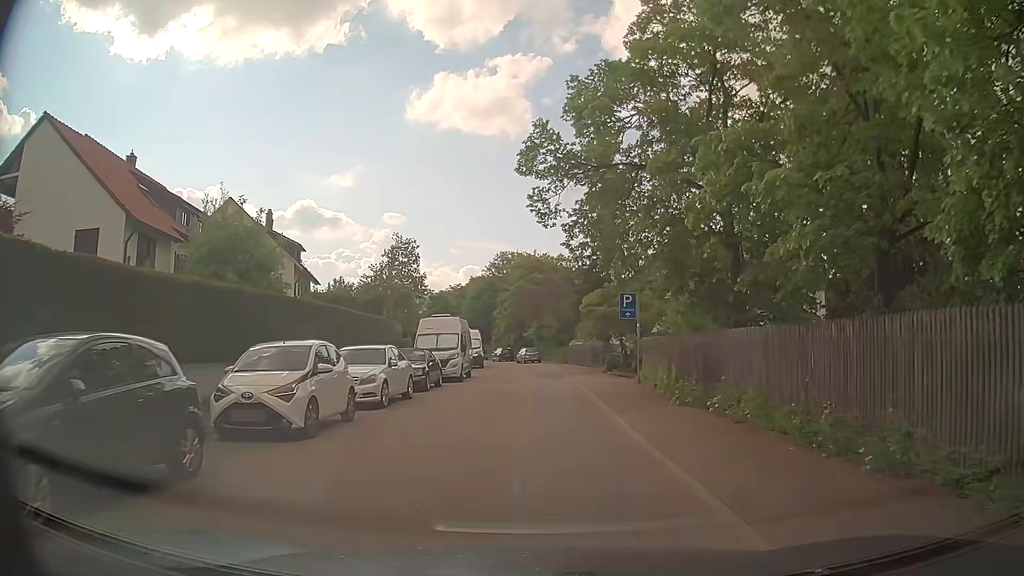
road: residential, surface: asphalt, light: Day
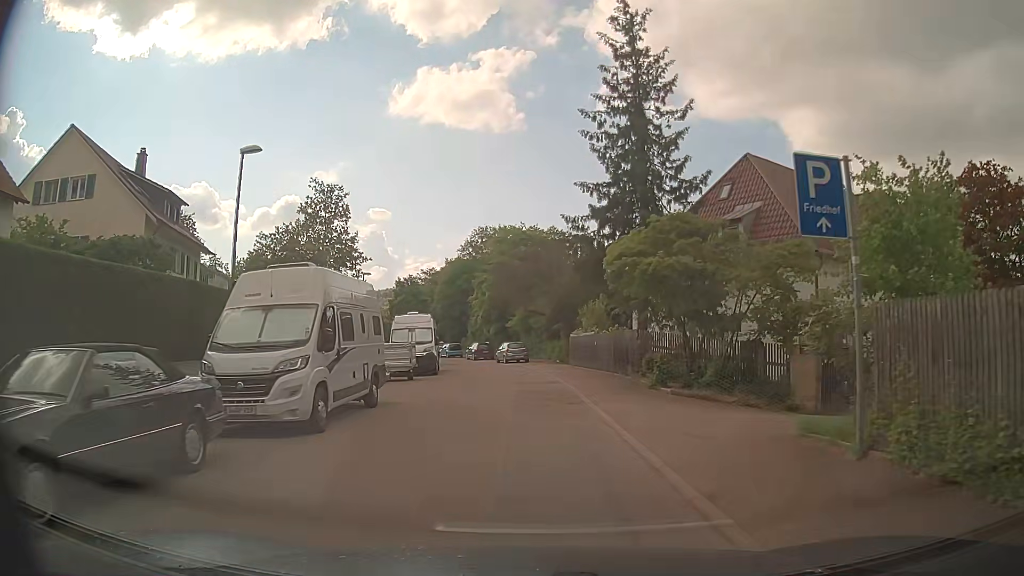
(-0.1, +17.3) m; 0°
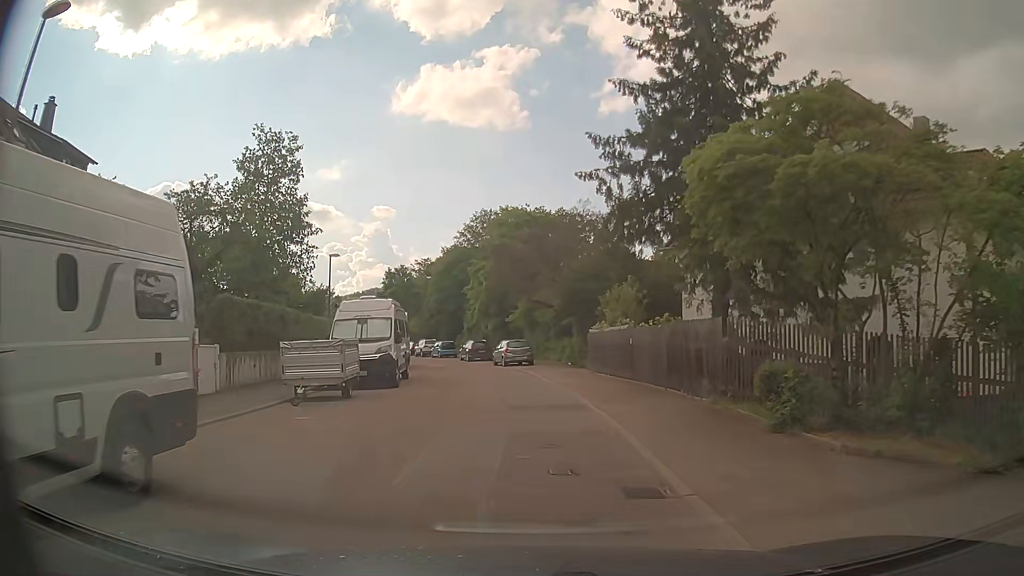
(0.0, +9.3) m; 0°
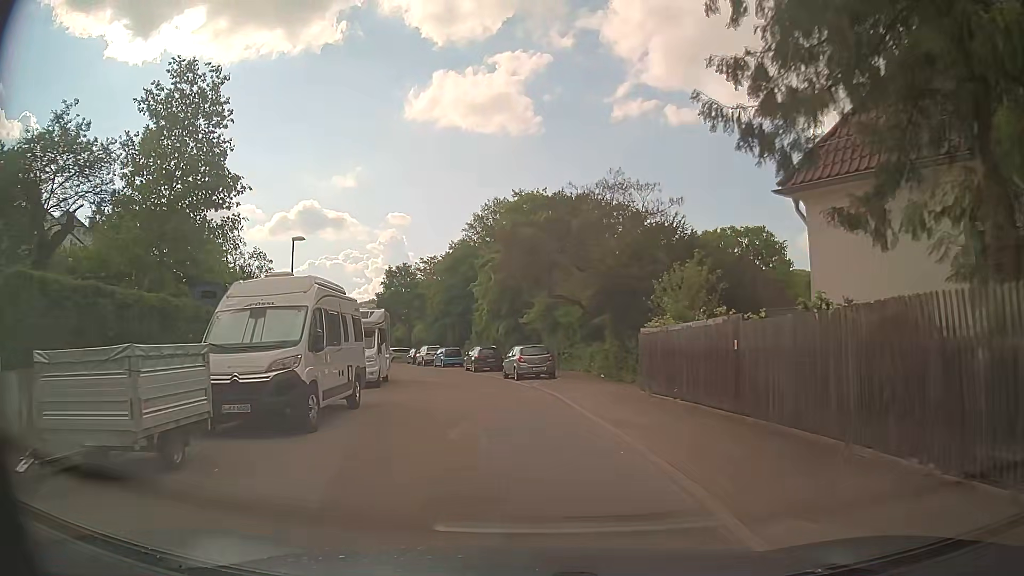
(-0.1, +9.0) m; -2°
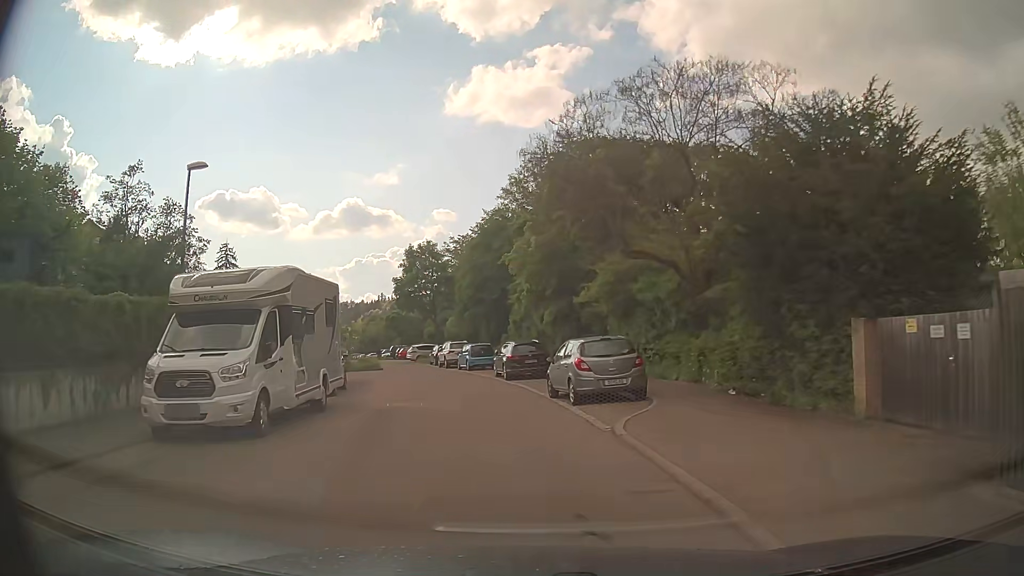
(-0.2, +13.6) m; -2°
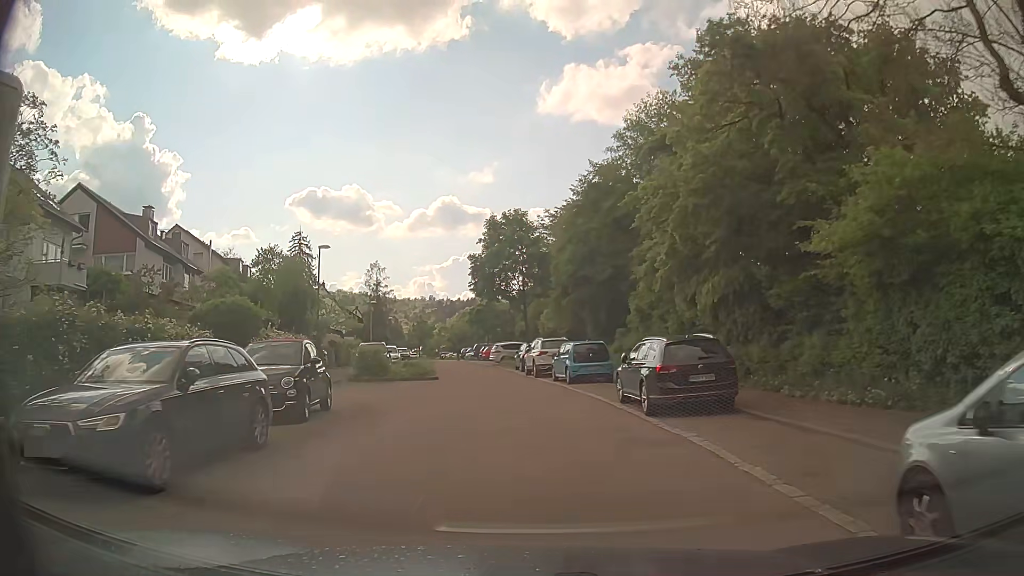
(-1.5, +13.6) m; -10°
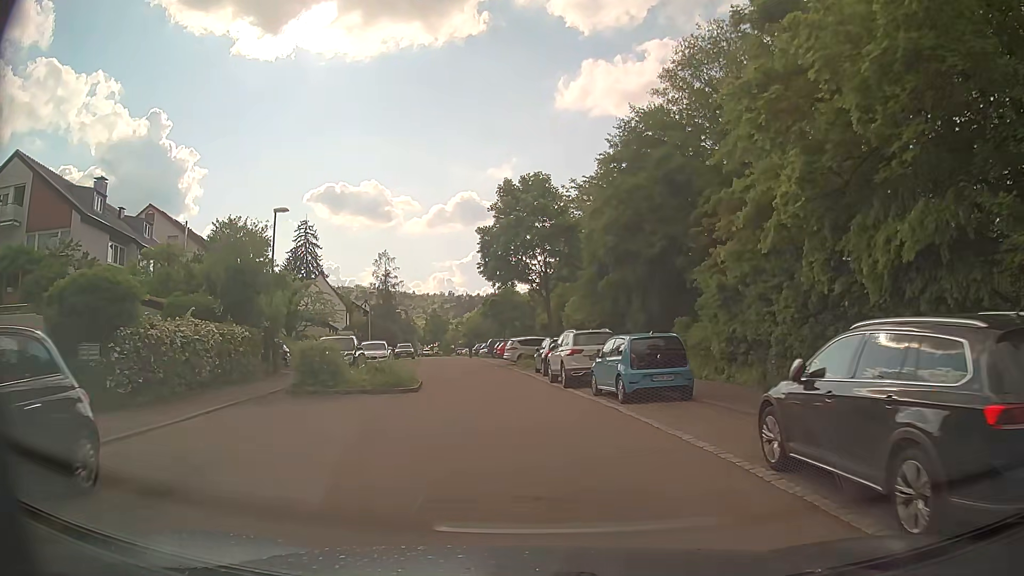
(-0.2, +9.1) m; -2°
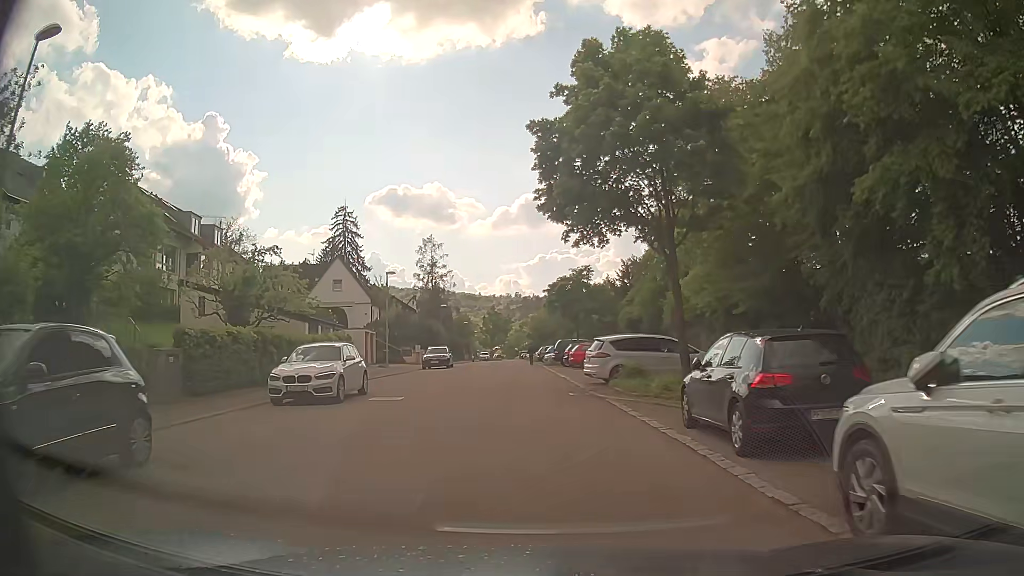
(-1.0, +18.2) m; -6°
(0, +10) (0, +20) (0, +30) (-1, +40) (-1, +50) (-1, +60) (-2, +70) (-1, +80) (-1, +90) (-1, +100) m
